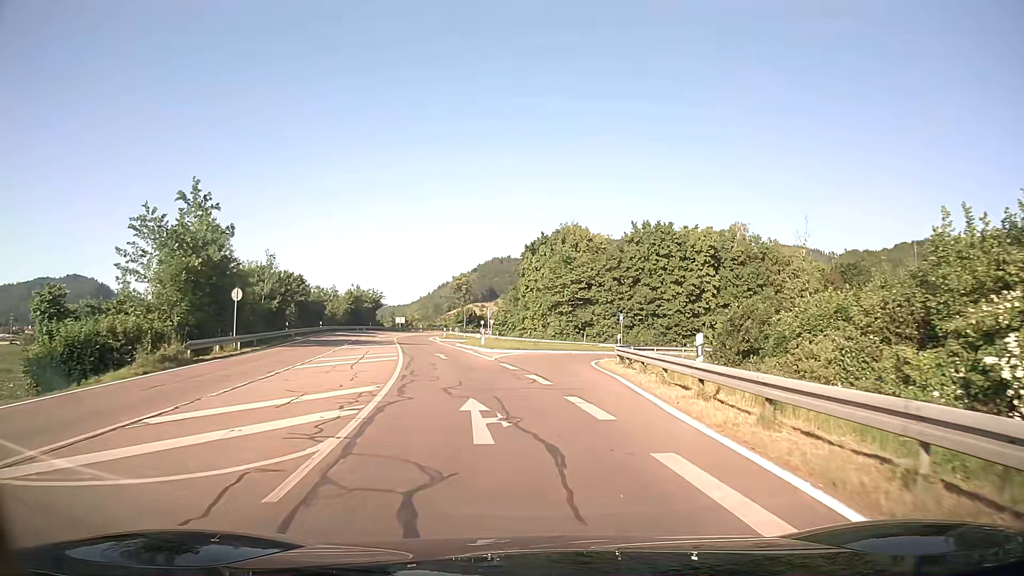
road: tertiary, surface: asphalt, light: Day
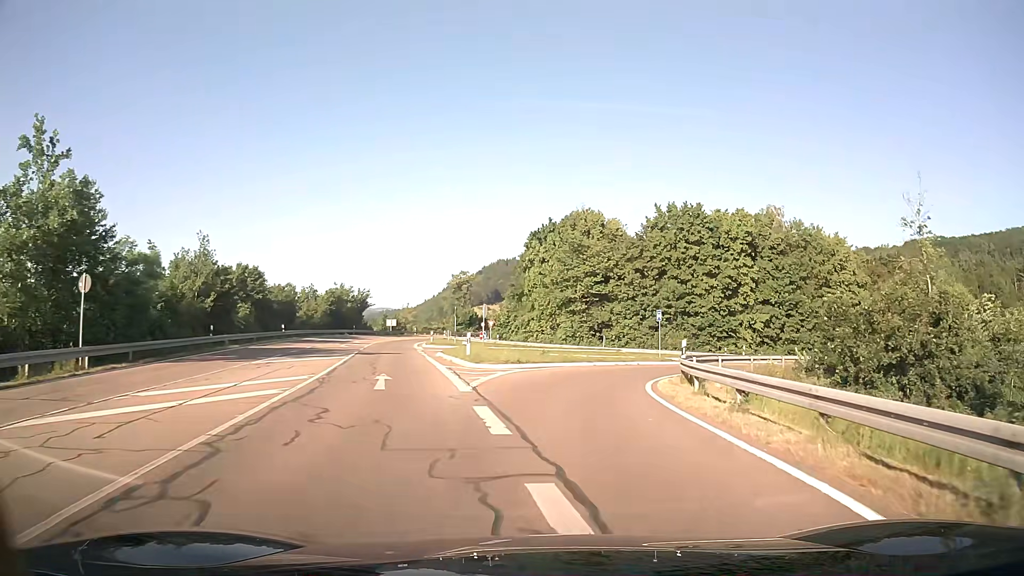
(-0.1, +13.0) m; 0°
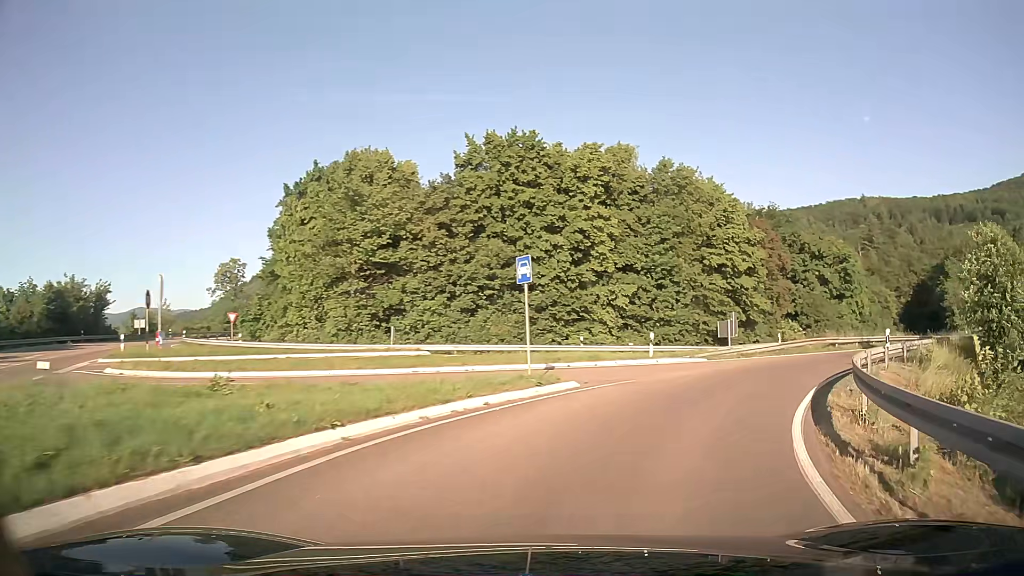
(+2.1, +22.7) m; +17°
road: trunk_link
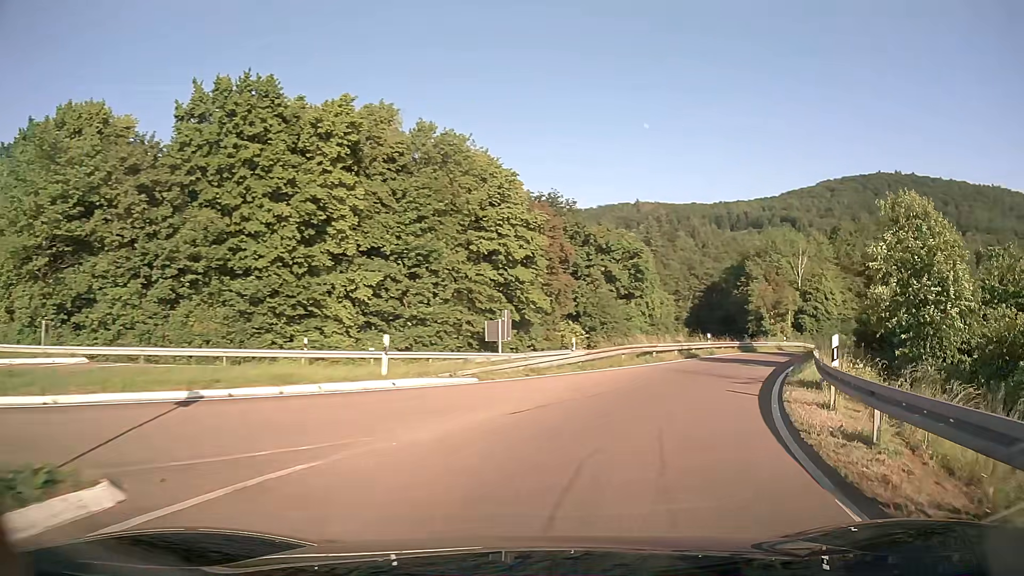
(+1.9, +11.0) m; +20°
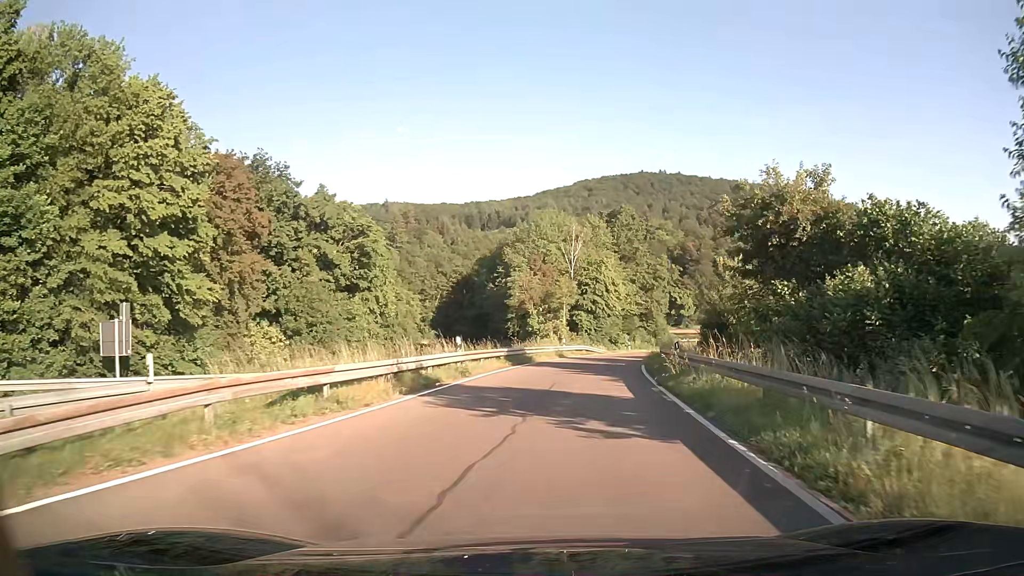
(+4.4, +18.1) m; +22°
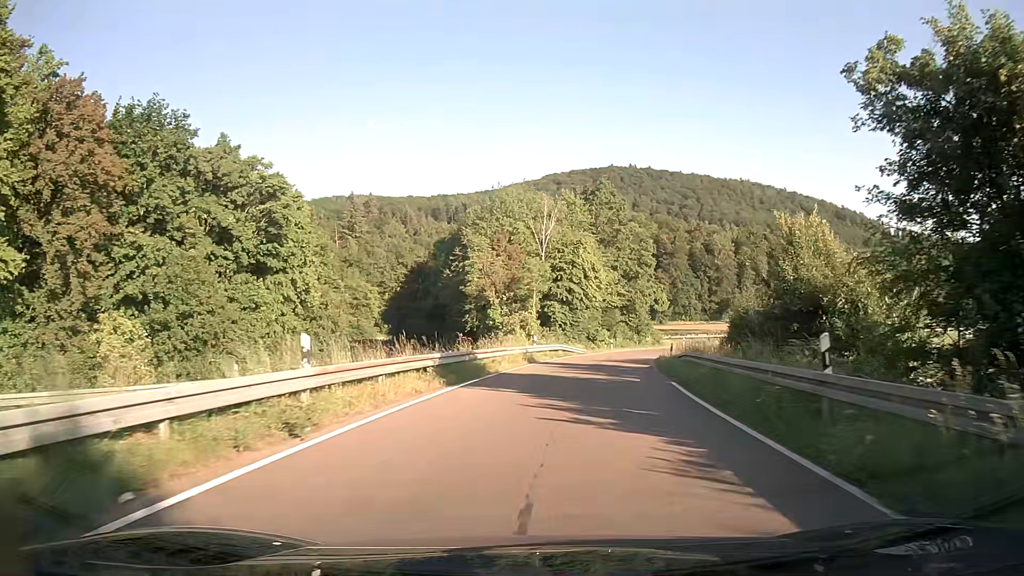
(+0.4, +14.0) m; +3°
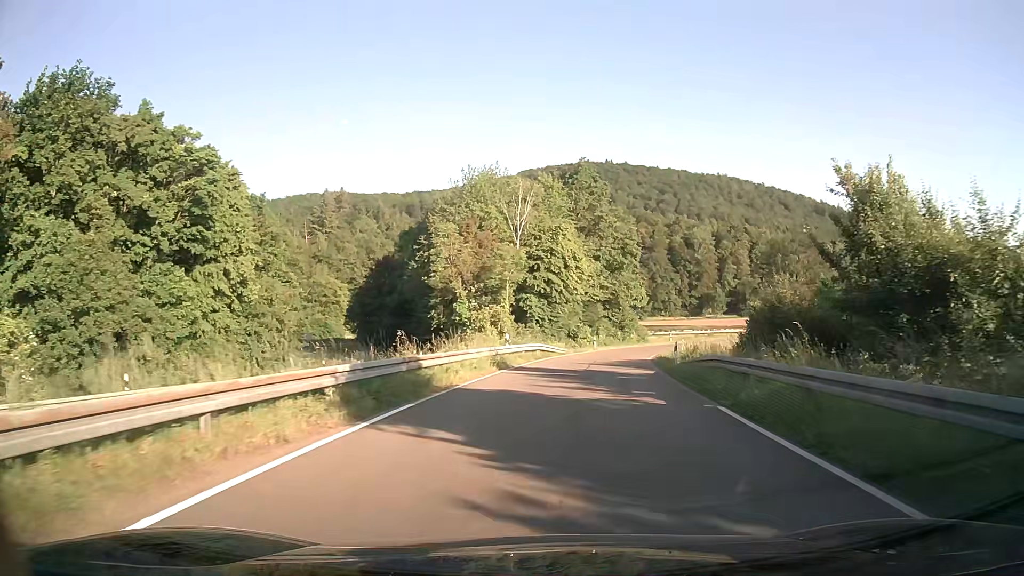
(+0.1, +7.3) m; +2°
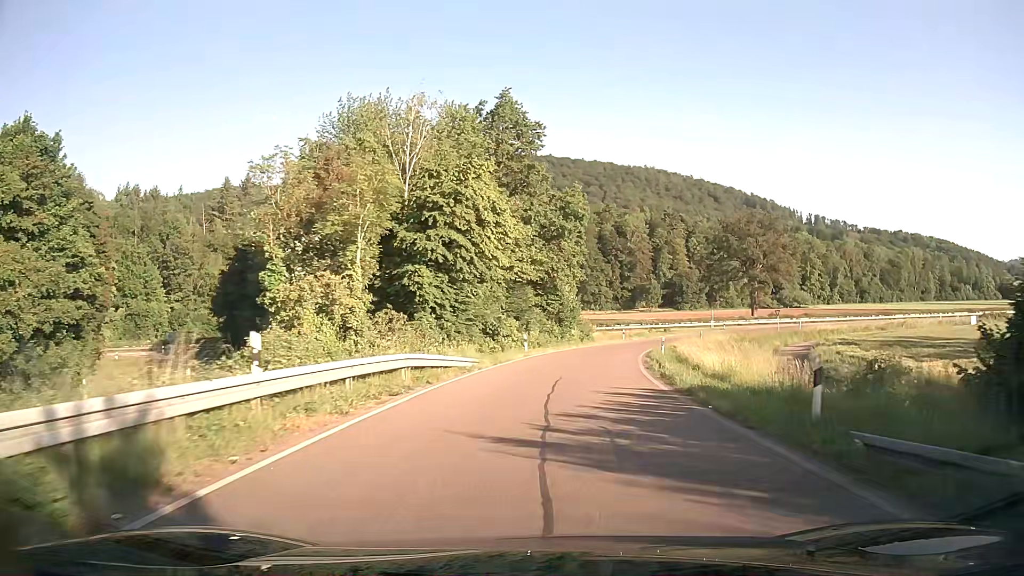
(+1.4, +22.1) m; +7°
(0, +10) (+1, +20) (+2, +30) (+3, +40) (+6, +50) (+9, +59) (+14, +68) (+20, +76) (+27, +82) (+36, +88) m
